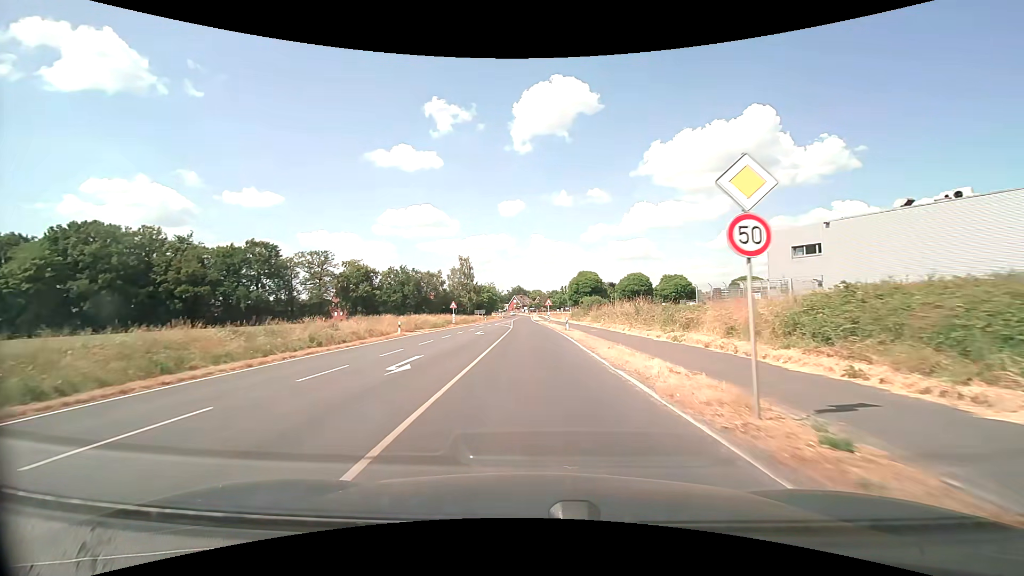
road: secondary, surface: asphalt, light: Day
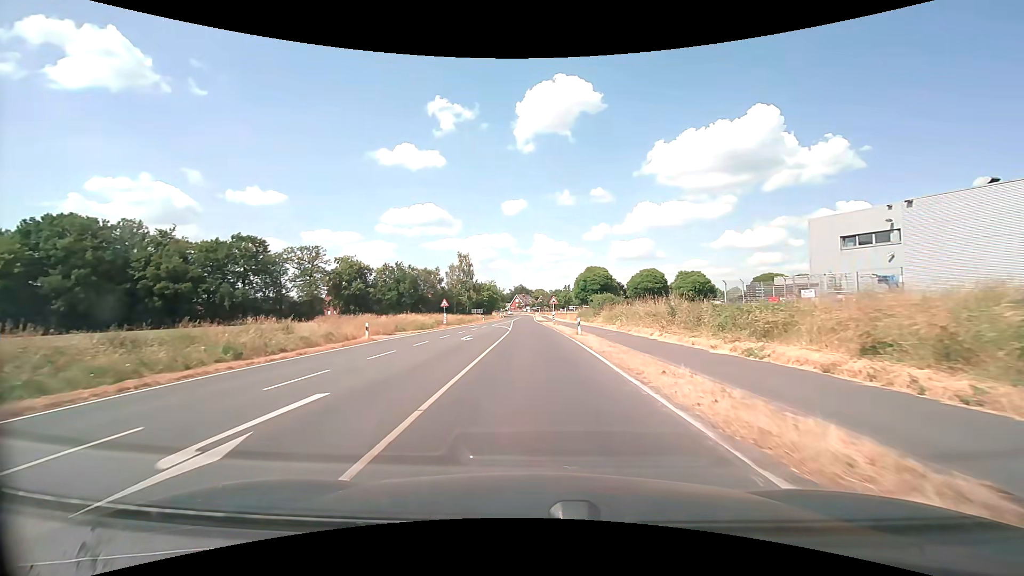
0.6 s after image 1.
(0.0, +7.5) m; 0°
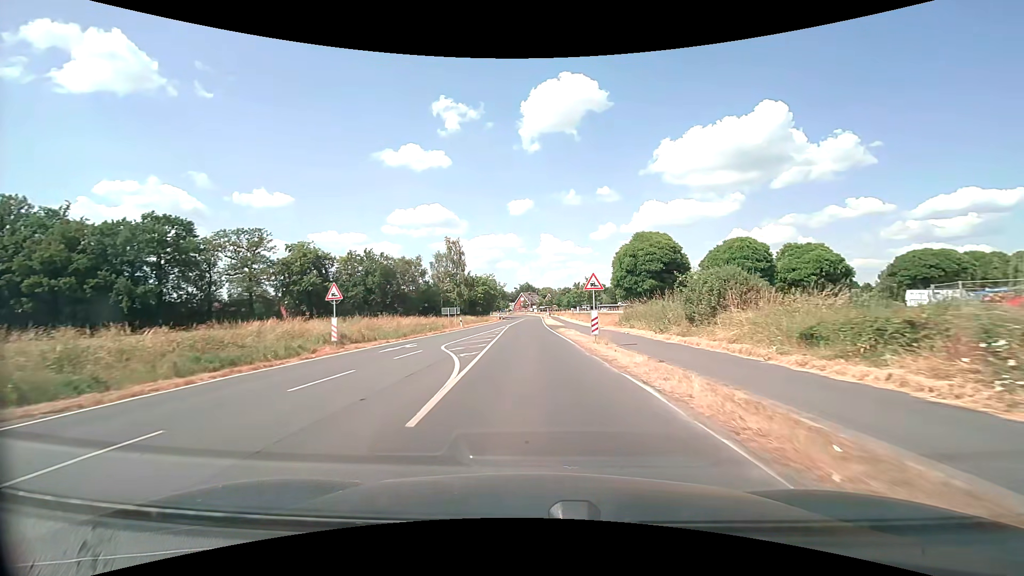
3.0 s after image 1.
(-0.3, +30.3) m; -1°
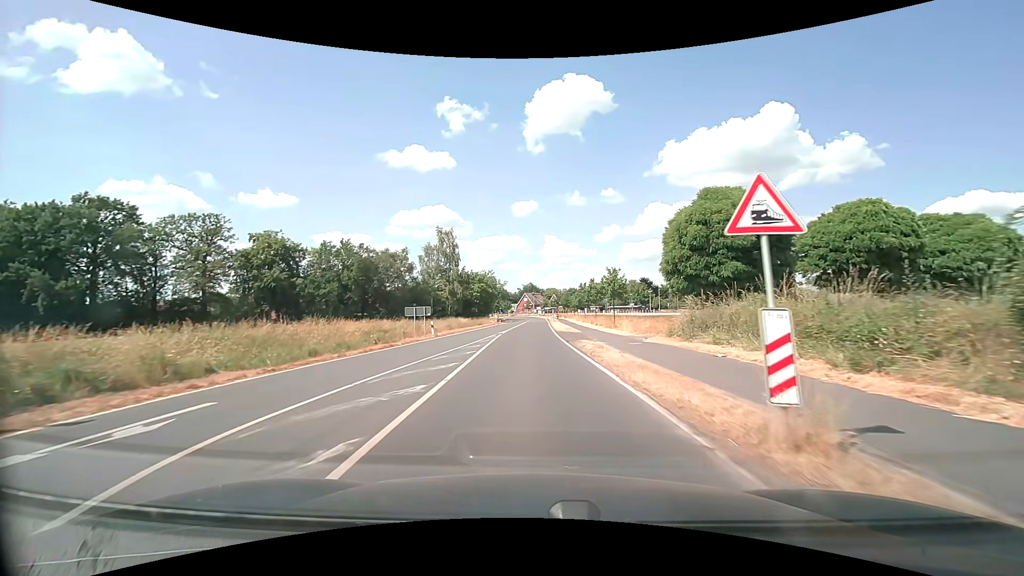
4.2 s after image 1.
(-0.1, +15.3) m; -1°
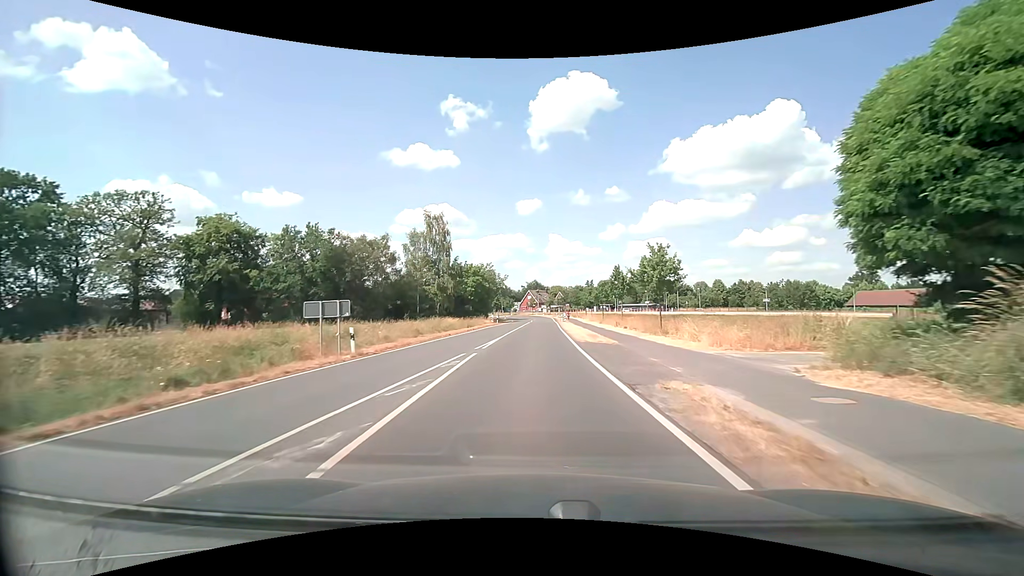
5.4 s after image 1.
(-0.1, +15.4) m; 0°
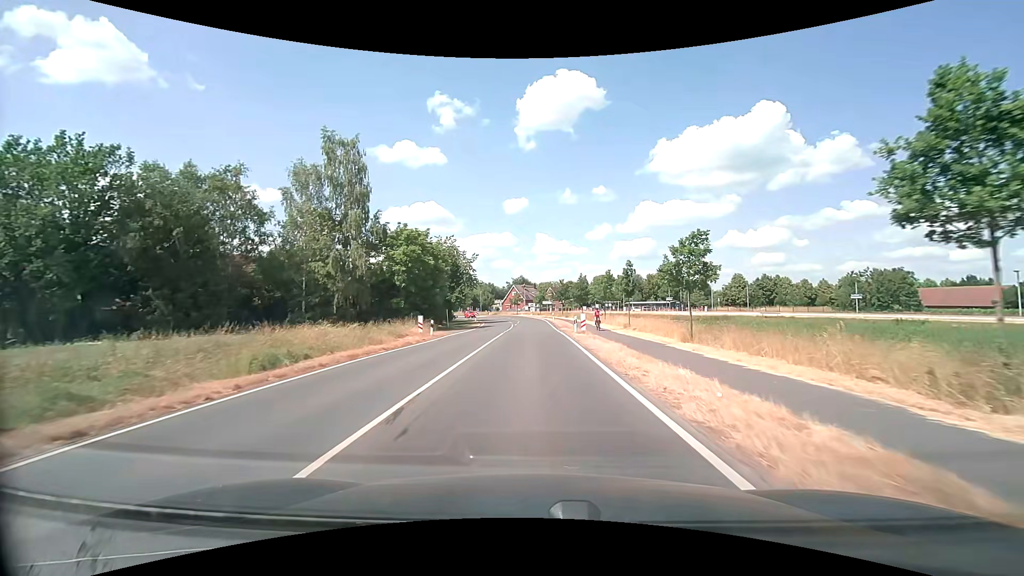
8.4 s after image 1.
(+0.2, +37.7) m; +1°
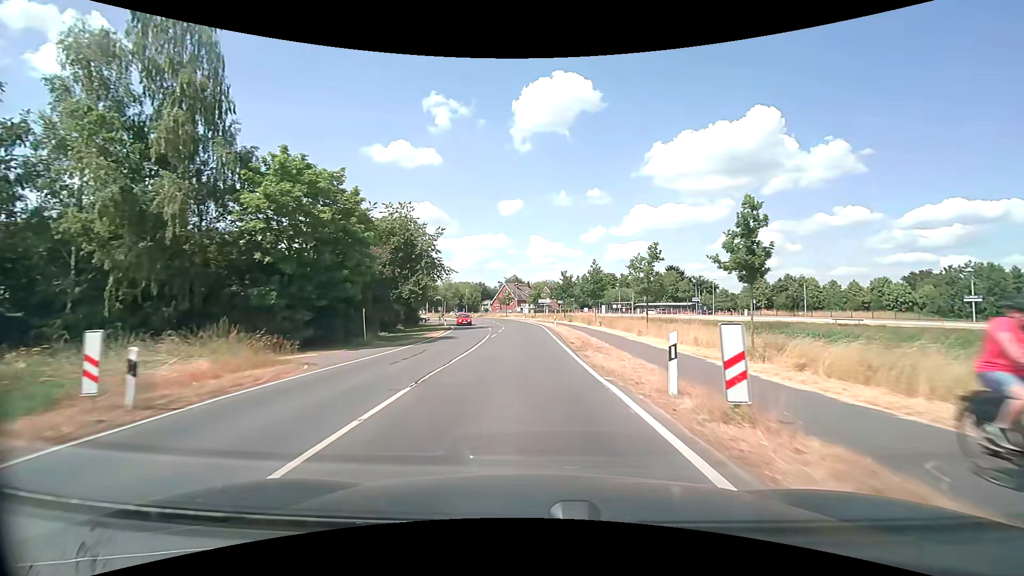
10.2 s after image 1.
(+0.2, +22.5) m; +1°
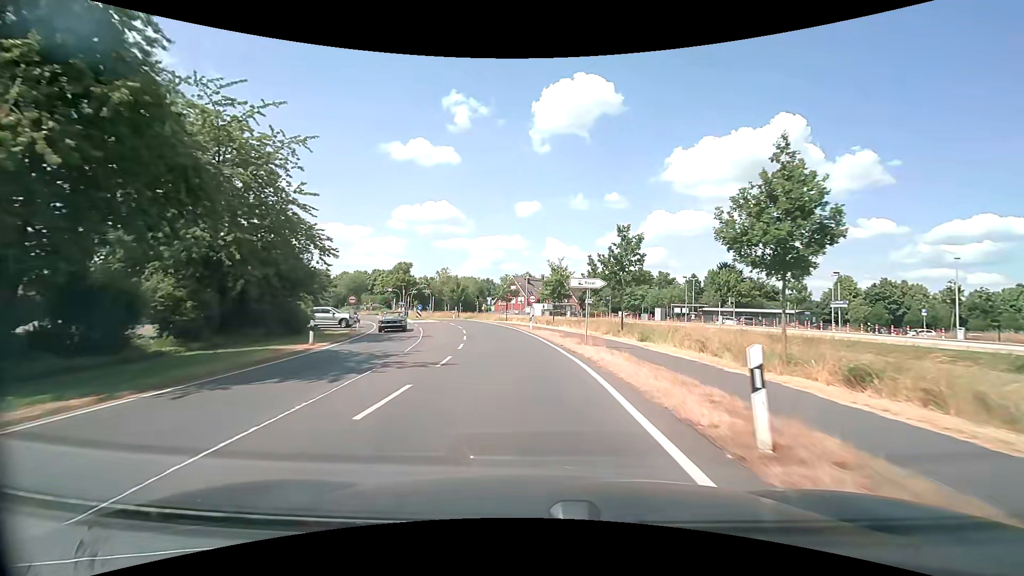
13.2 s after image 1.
(-0.3, +37.3) m; -1°
(0, +10) (-1, +20) (-2, +30) (-3, +40) (-6, +49) (-10, +59) (-14, +68) (-20, +76) (-26, +84) (-31, +92) m
